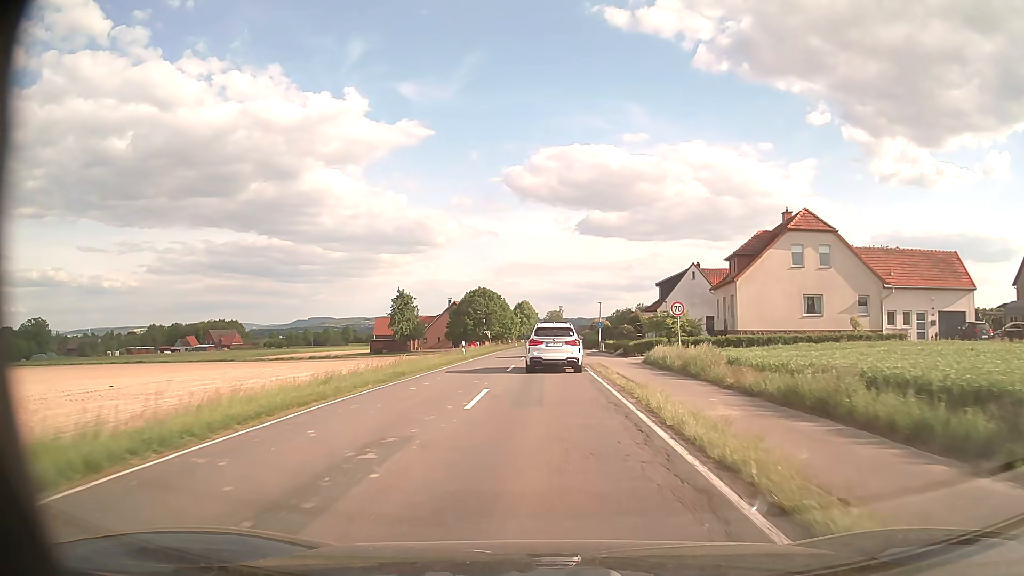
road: secondary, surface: asphalt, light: Day
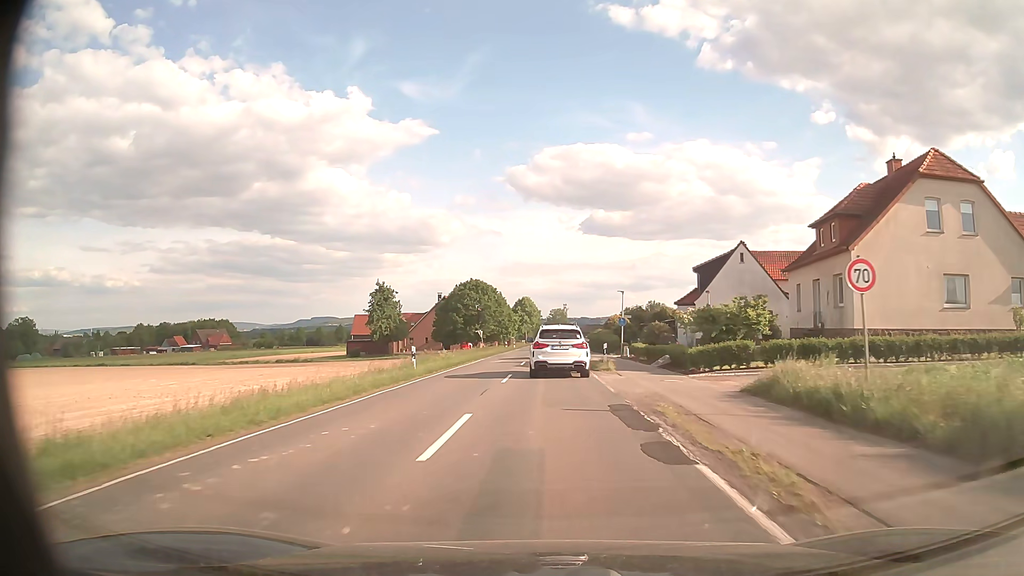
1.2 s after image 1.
(0.0, +16.6) m; 0°
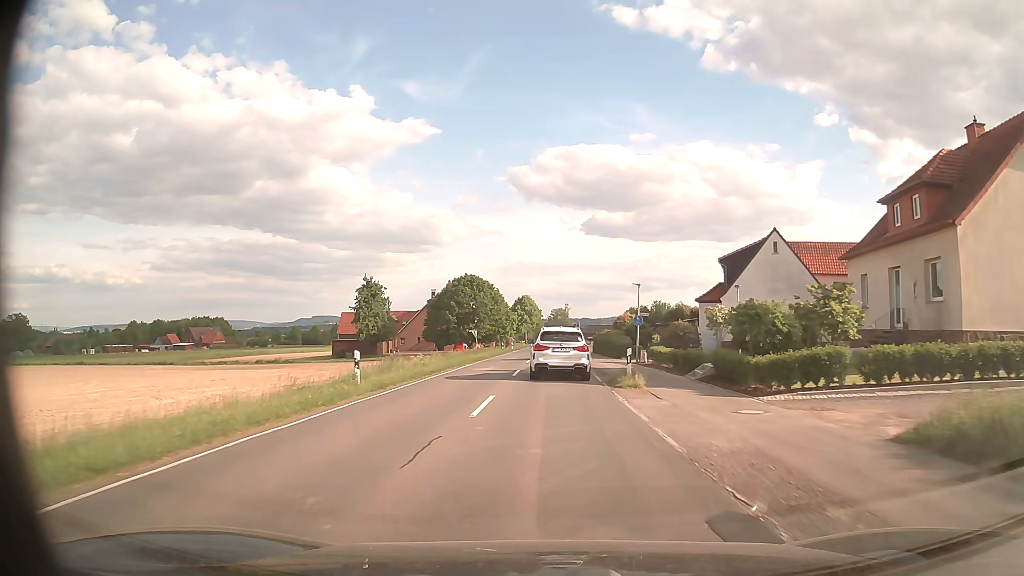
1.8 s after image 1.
(0.0, +7.8) m; 0°
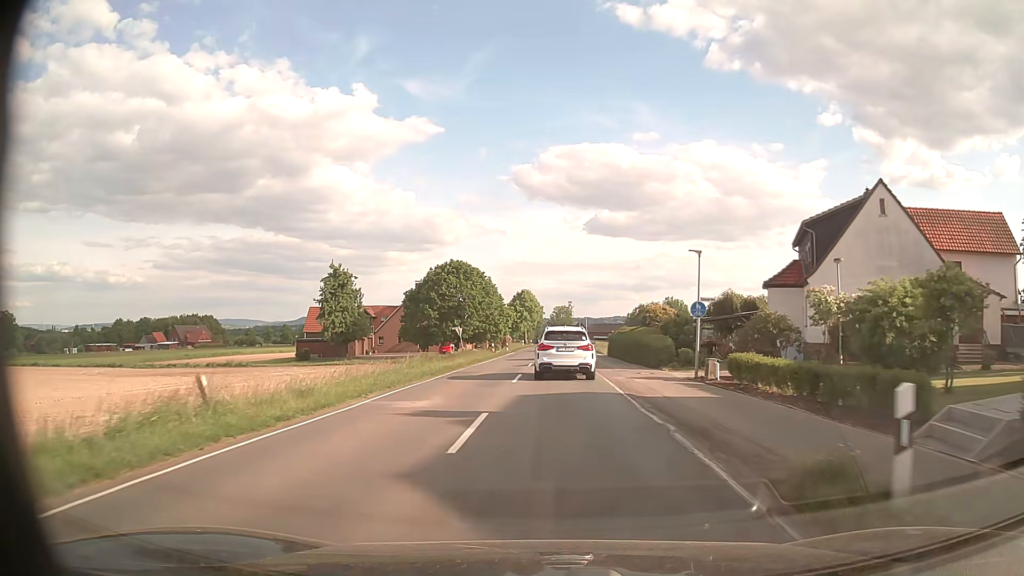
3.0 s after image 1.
(0.0, +15.7) m; 0°
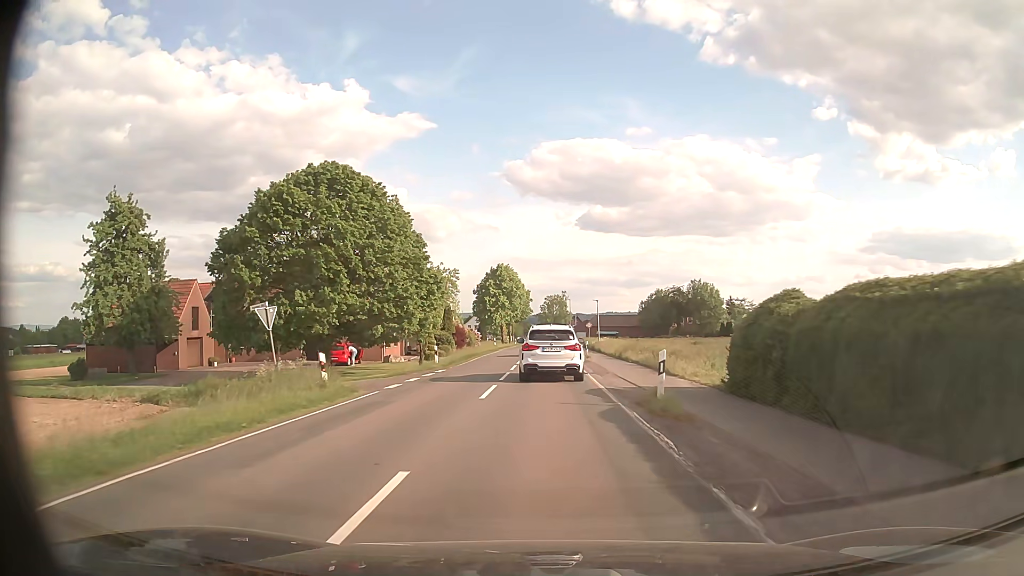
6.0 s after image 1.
(+0.6, +41.7) m; +1°
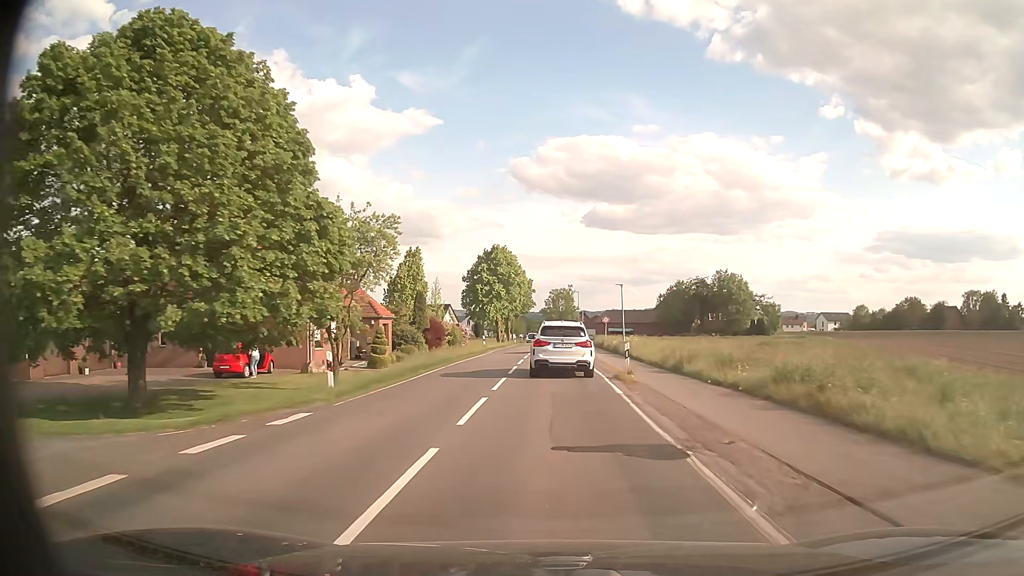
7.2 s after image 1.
(-0.1, +16.8) m; -1°
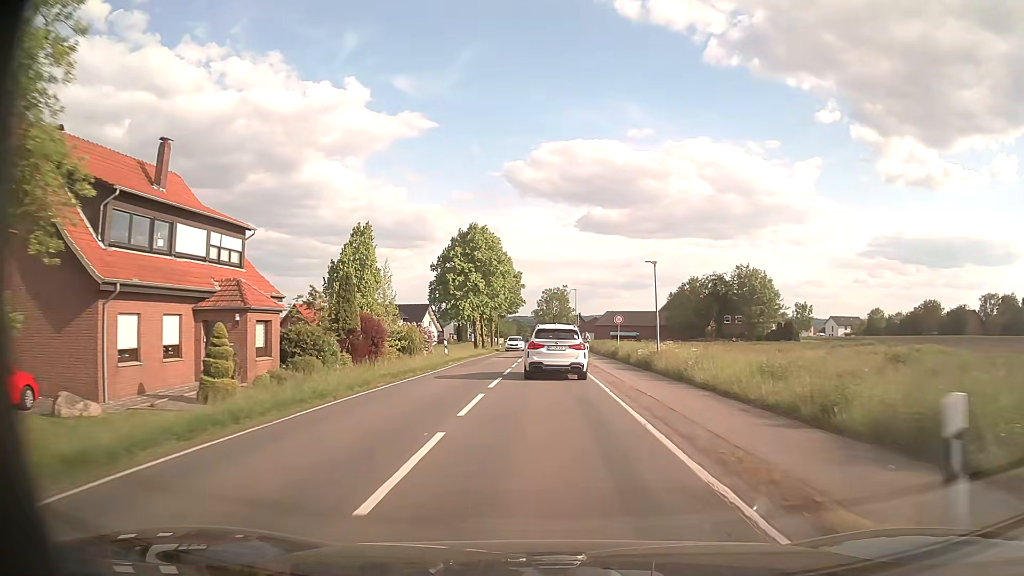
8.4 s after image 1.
(+0.1, +16.8) m; +1°
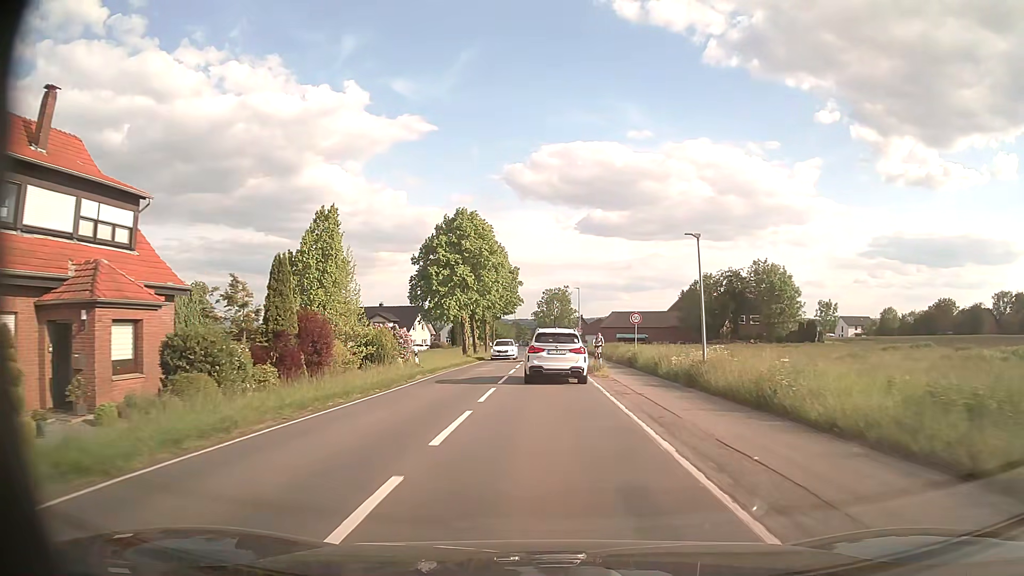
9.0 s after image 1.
(0.0, +8.6) m; 0°
(0, +10) (0, +20) (0, +30) (0, +40) (0, +50) (0, +60) (0, +70) (0, +80) (0, +90) (0, +100) m
